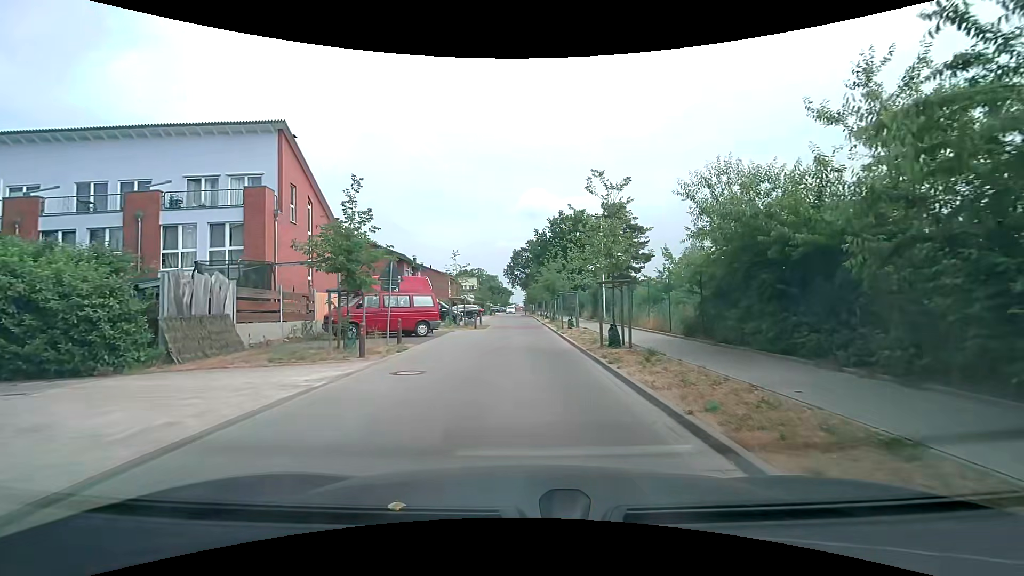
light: Day
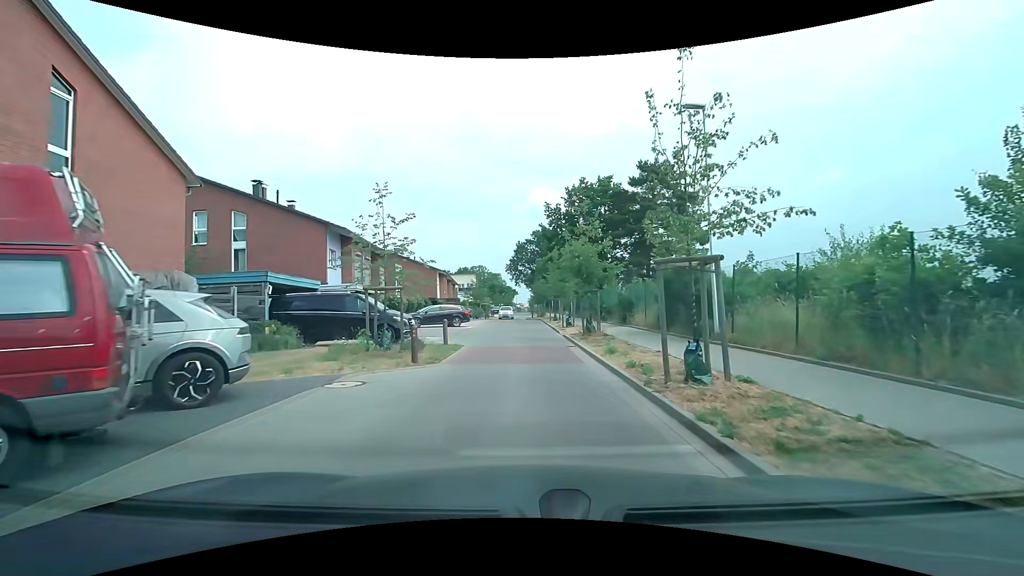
(-0.1, +17.5) m; +1°
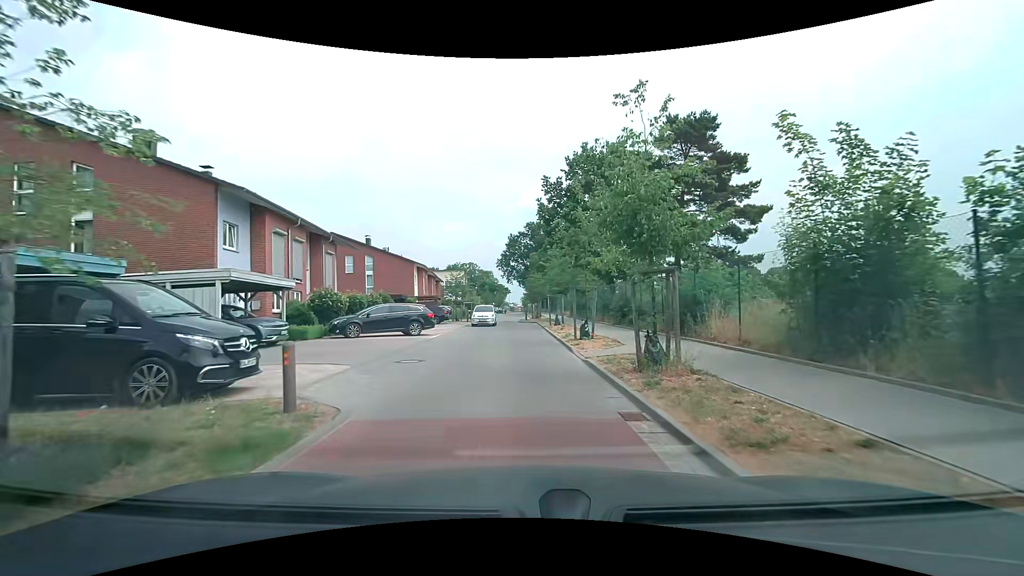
(-0.1, +10.7) m; 0°
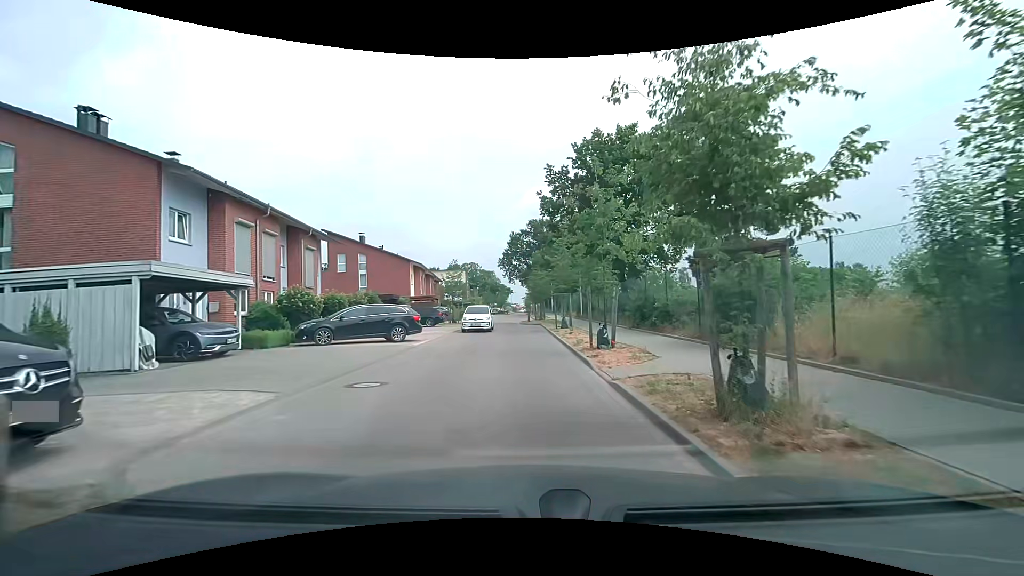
(0.0, +3.5) m; -1°
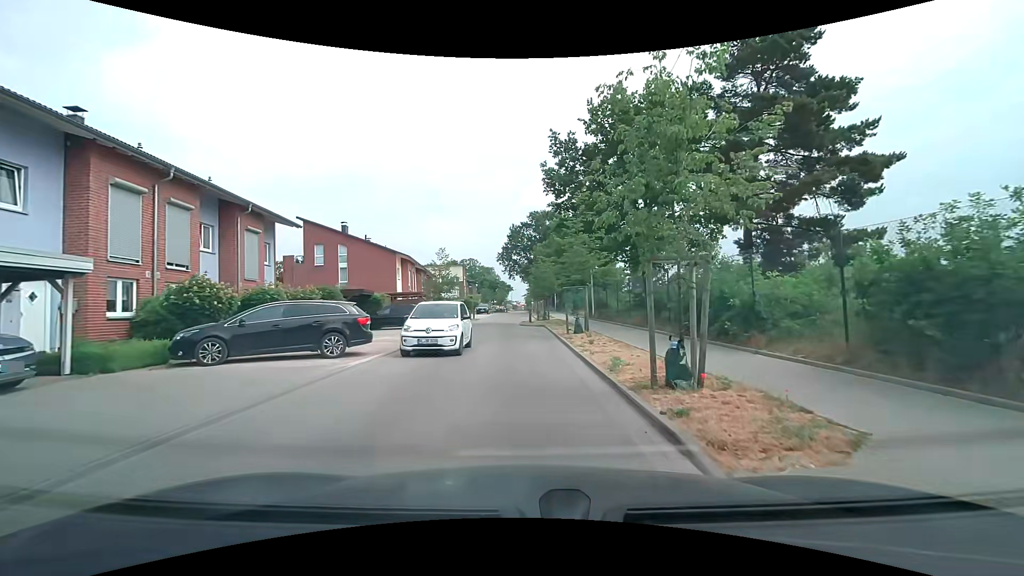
(0.0, +6.6) m; +1°
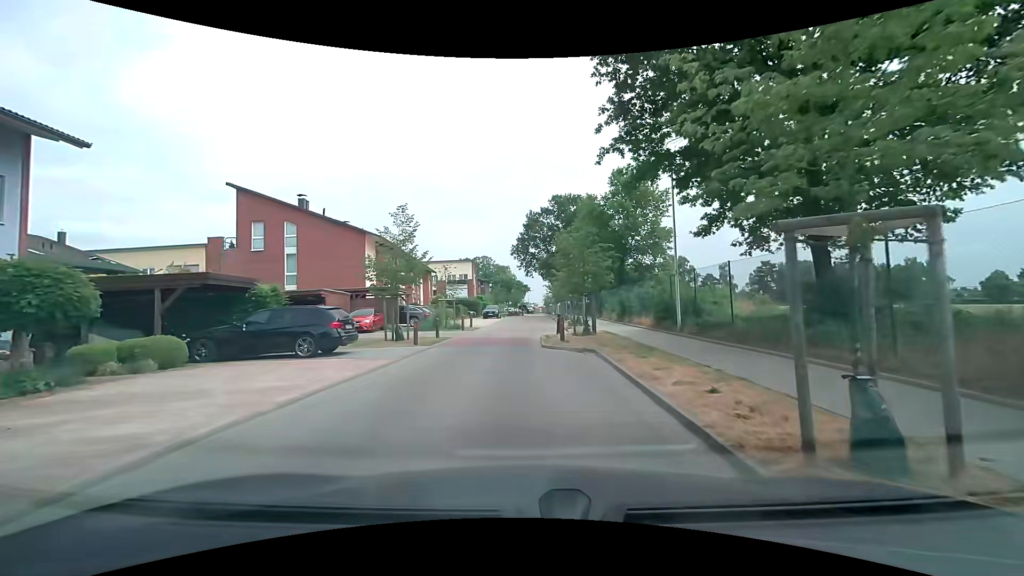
(-0.5, +15.8) m; -2°
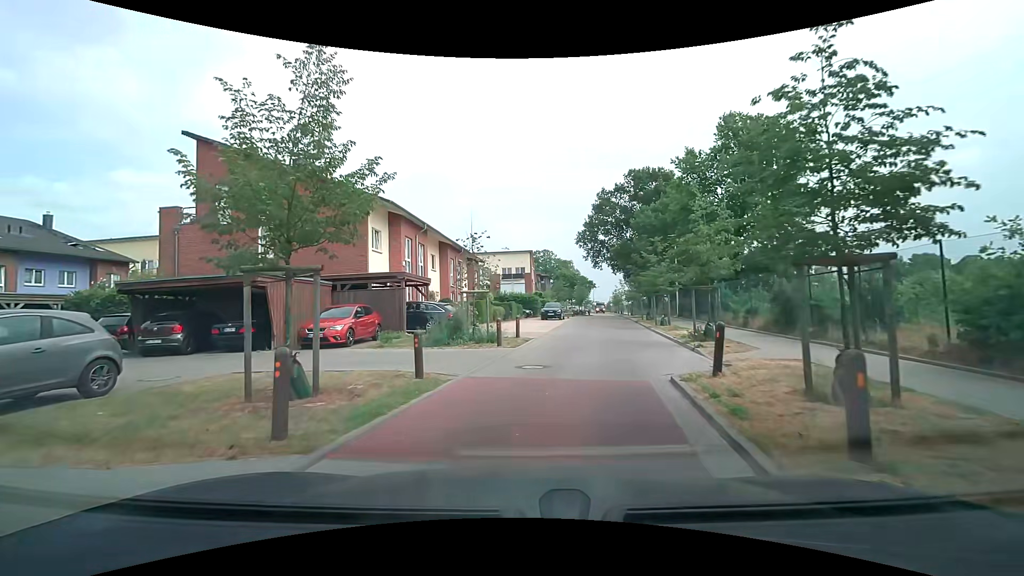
(-0.7, +12.7) m; -7°
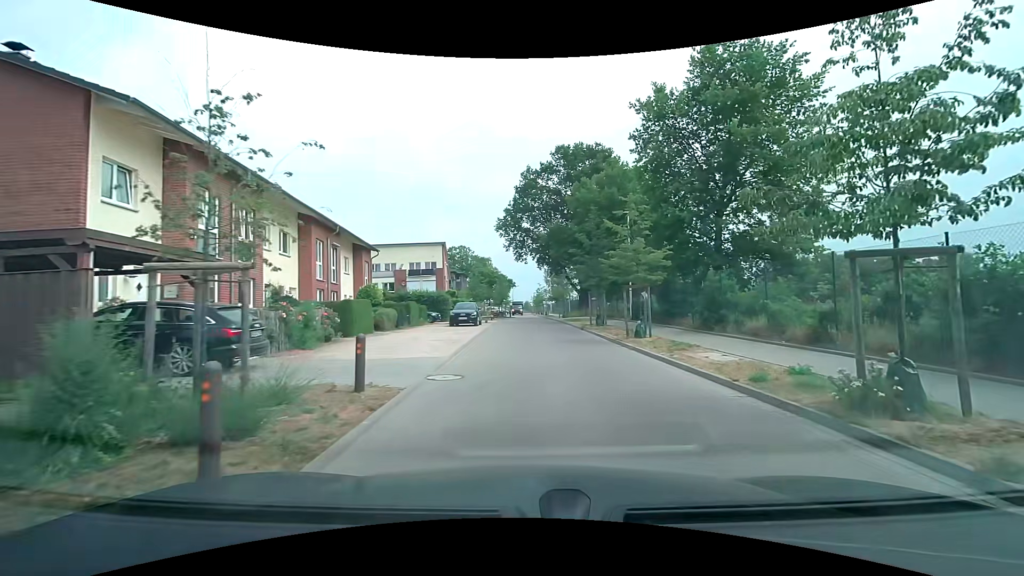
(+0.6, +11.6) m; +9°
(+1, +10) (+1, +20) (+1, +30) (+1, +40) (+1, +50) (+1, +60) (0, +70) (0, +80) (0, +90) (0, +100) m
